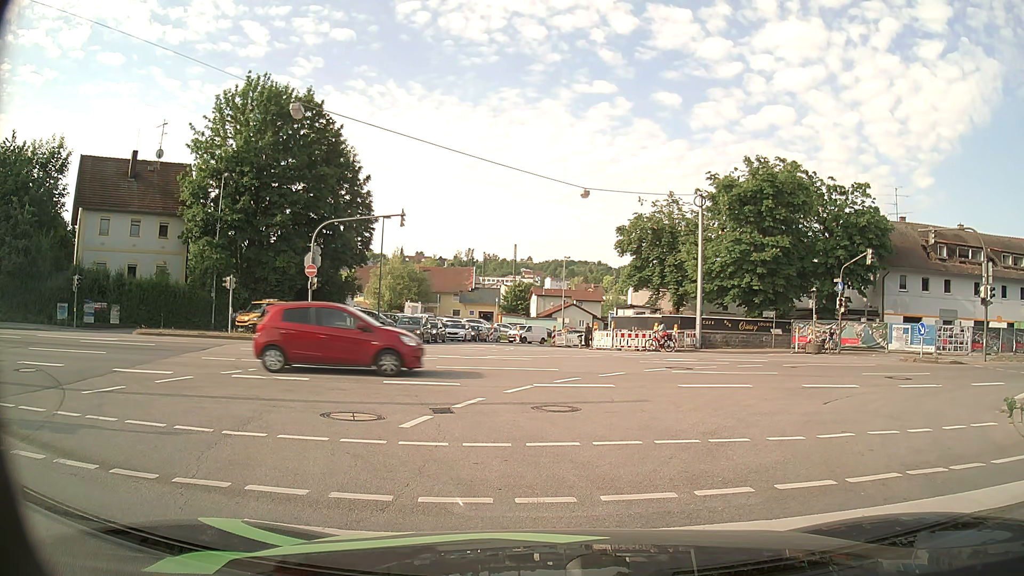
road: primary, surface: asphalt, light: Day
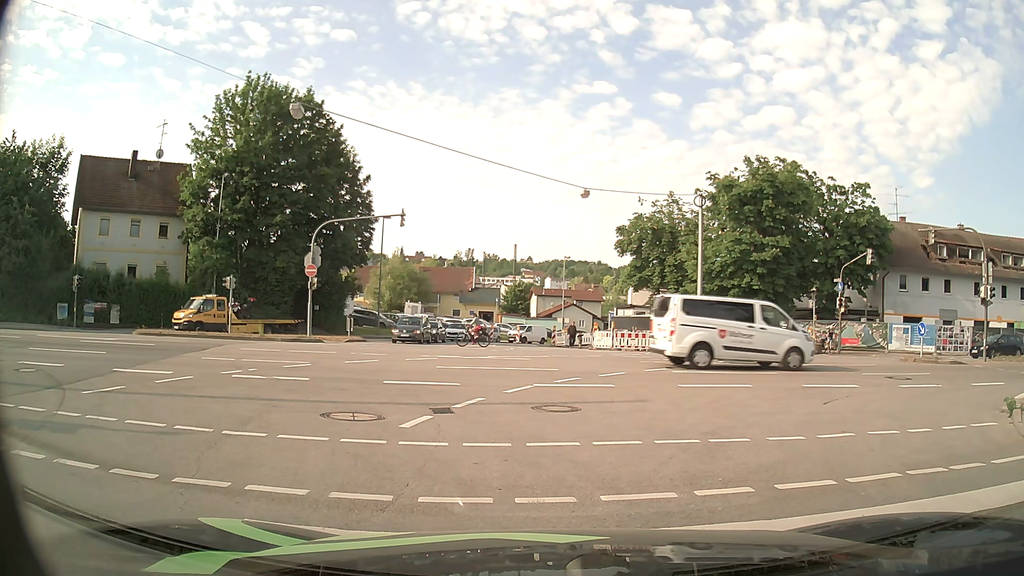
(0.0, 0.0) m; 0°
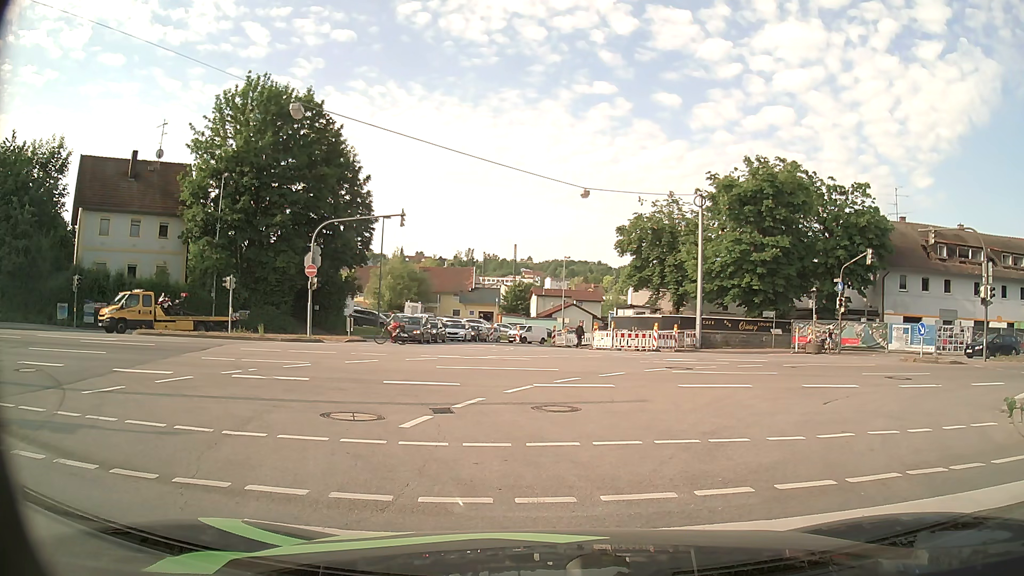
(0.0, 0.0) m; 0°
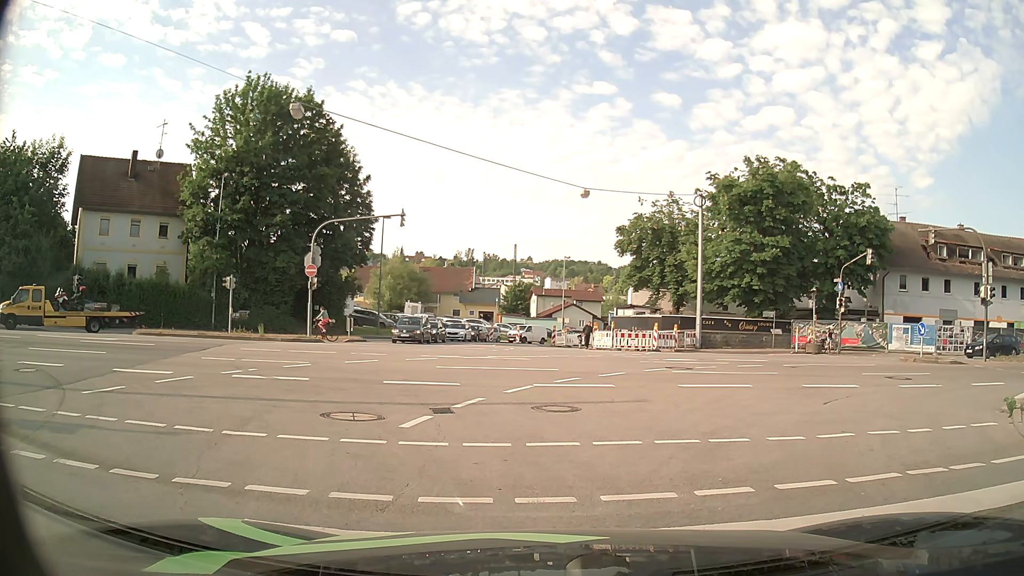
(0.0, 0.0) m; 0°
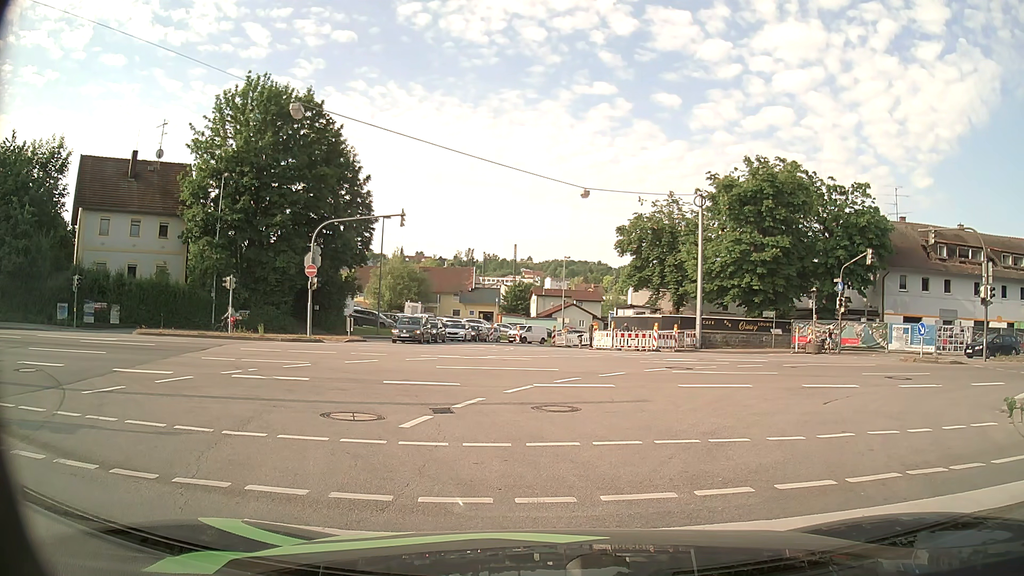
(0.0, 0.0) m; 0°
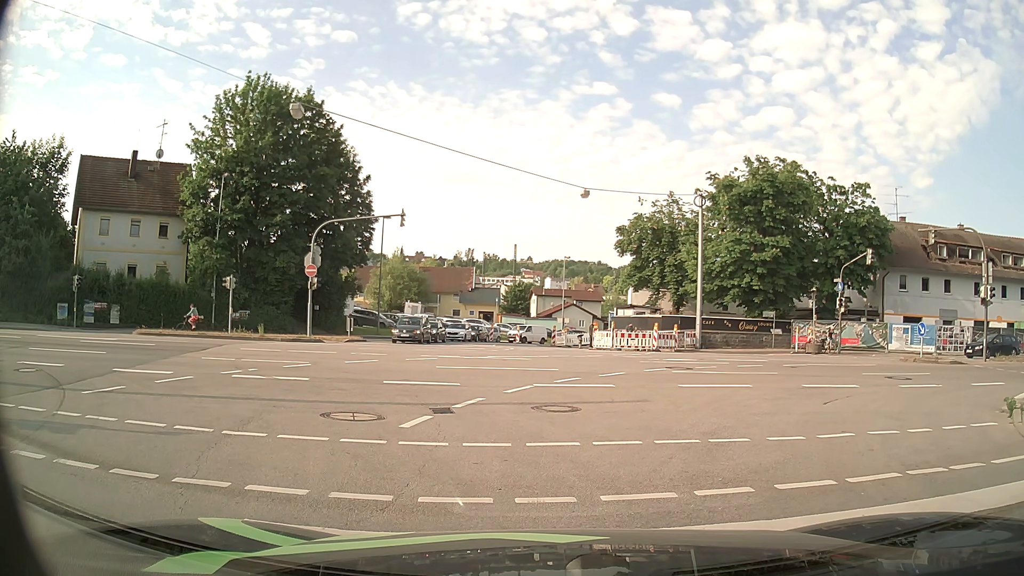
(0.0, 0.0) m; 0°
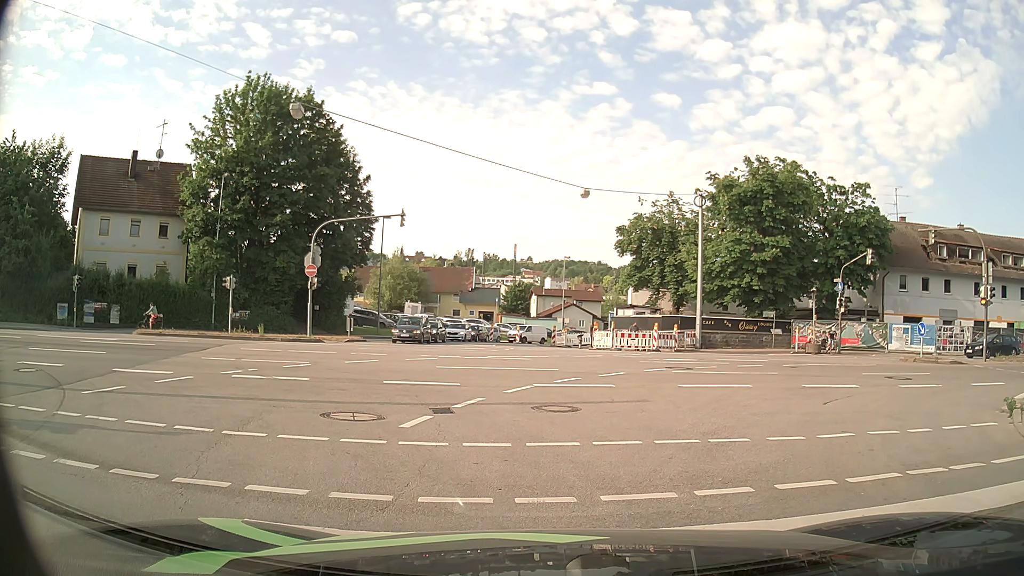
(0.0, 0.0) m; 0°
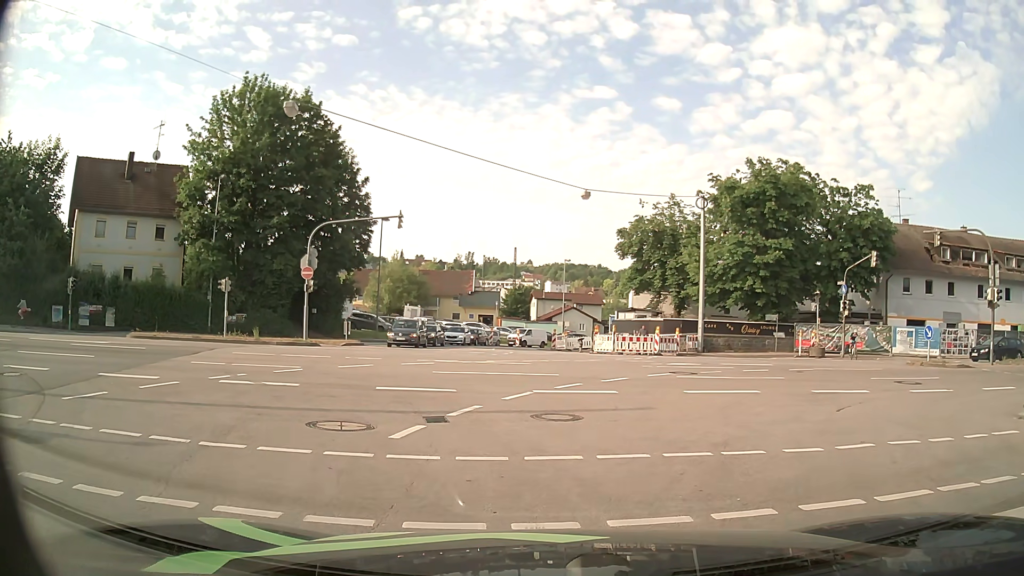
(0.0, +0.6) m; 0°
(0, +10) (0, +20) (-1, +30) (-3, +40) (-4, +50) (-3, +60) (+1, +69) (+7, +76) (+14, +84) (+20, +91) m
